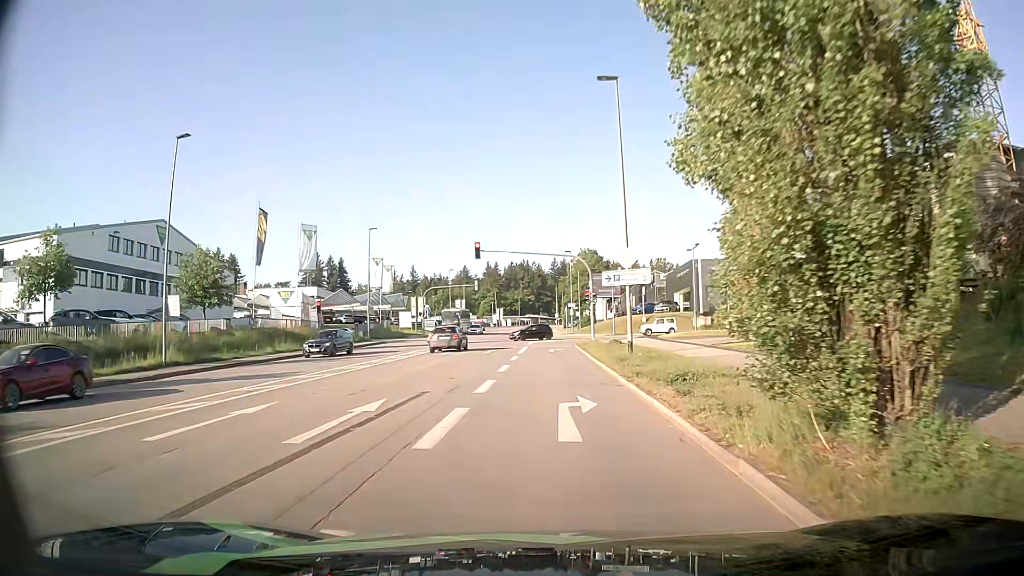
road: tertiary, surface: asphalt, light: Day
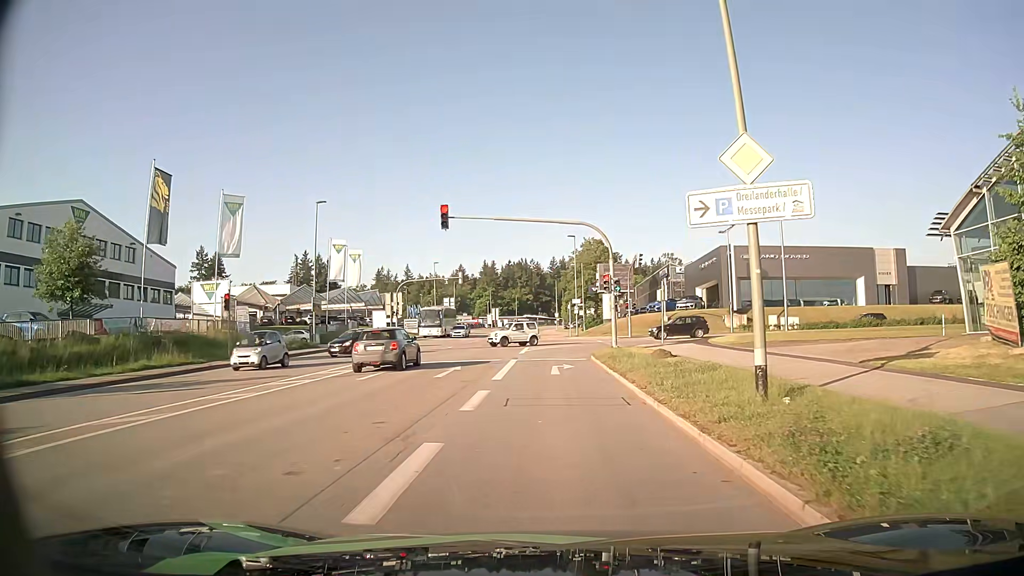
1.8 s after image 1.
(-0.2, +14.6) m; -1°
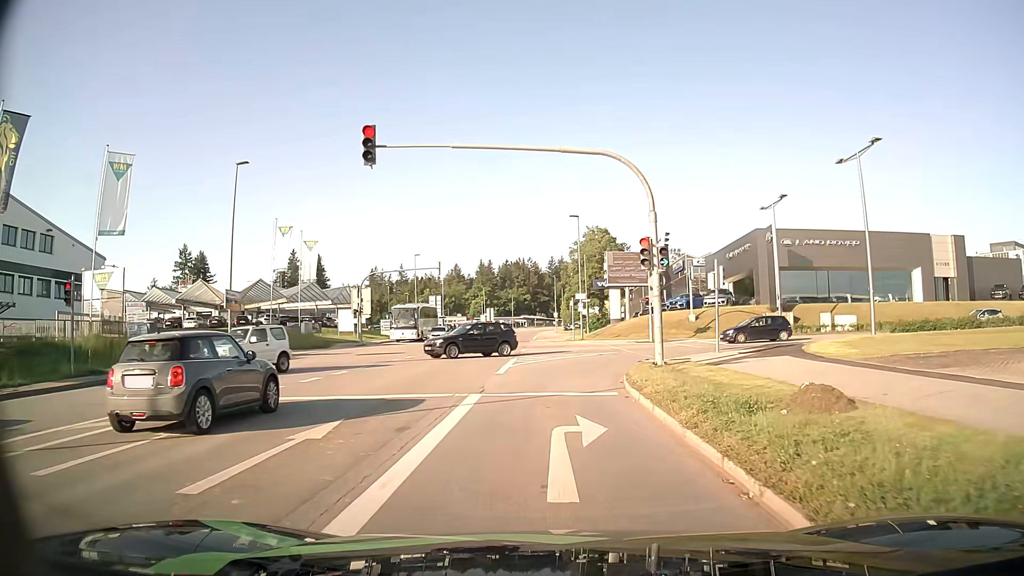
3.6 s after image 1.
(+0.1, +12.9) m; 0°
